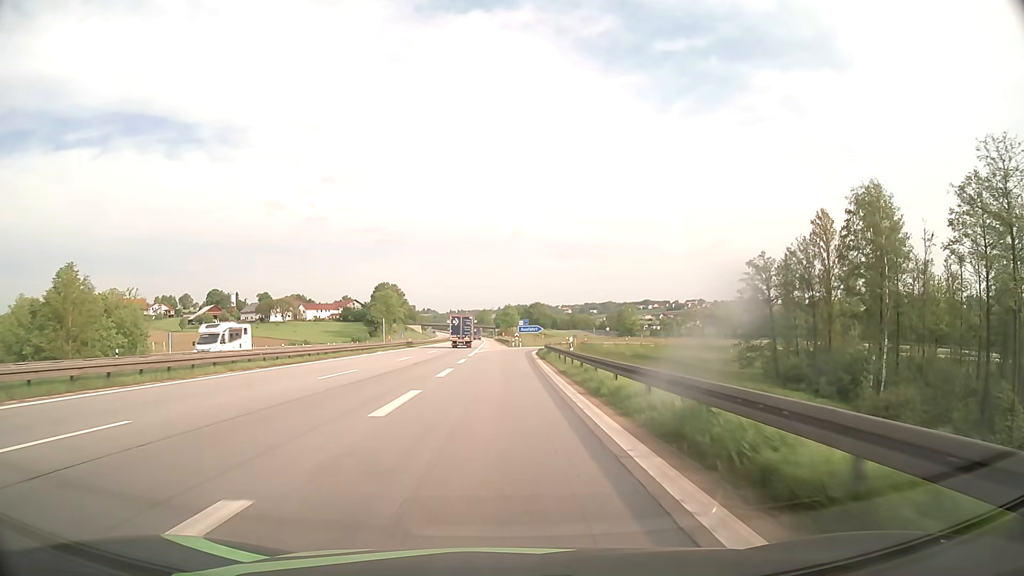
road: motorway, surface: asphalt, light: Day
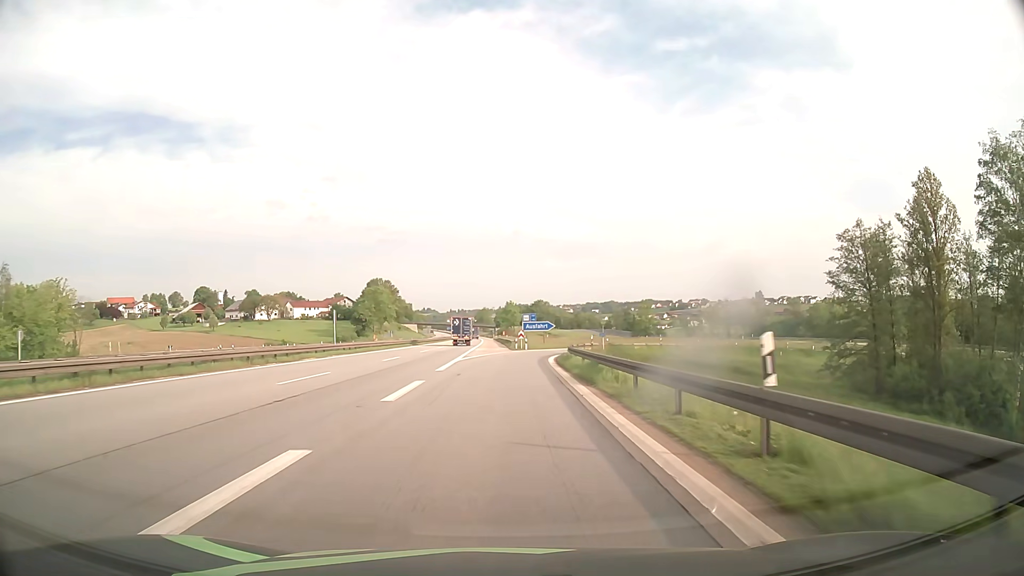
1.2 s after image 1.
(0.0, +21.4) m; 0°
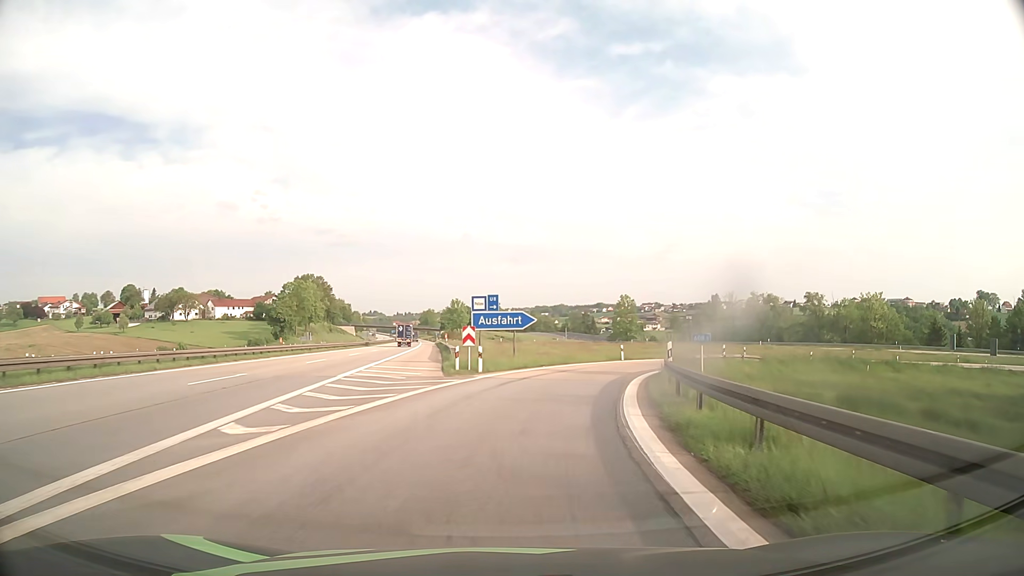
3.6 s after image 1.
(+0.6, +35.4) m; +4°
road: motorway_link
(0, +10) (+2, +20) (+4, +30) (+8, +39) (+14, +47) (+21, +54) (+29, +60) (+38, +64) (+48, +66) (+58, +66) m
